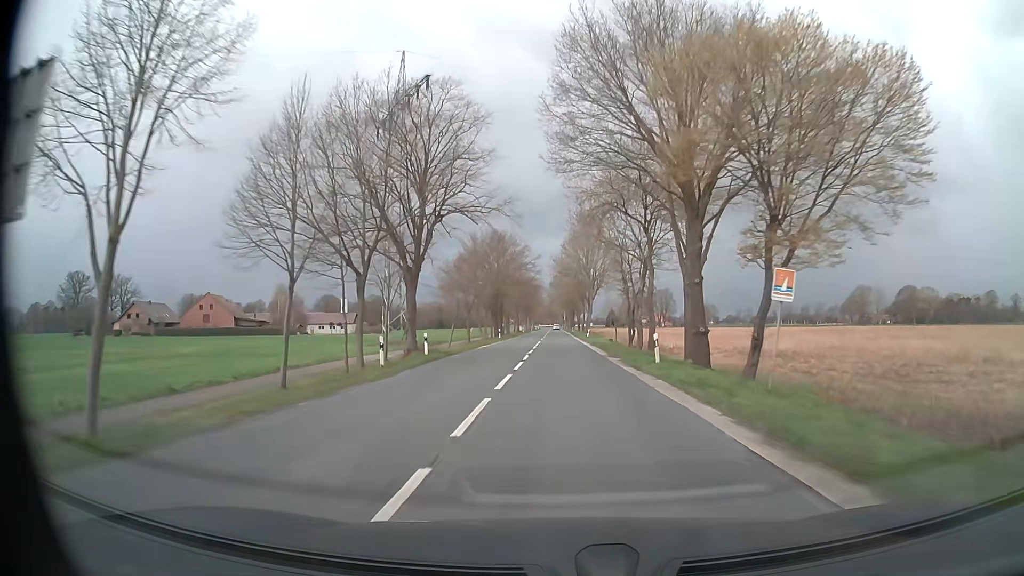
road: secondary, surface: asphalt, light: Day
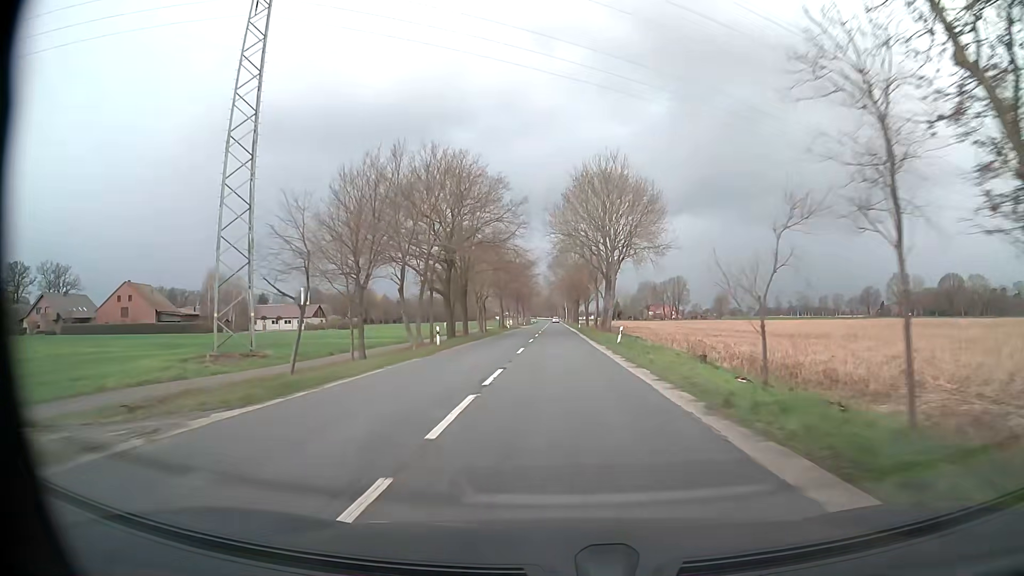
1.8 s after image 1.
(0.0, +37.1) m; 0°
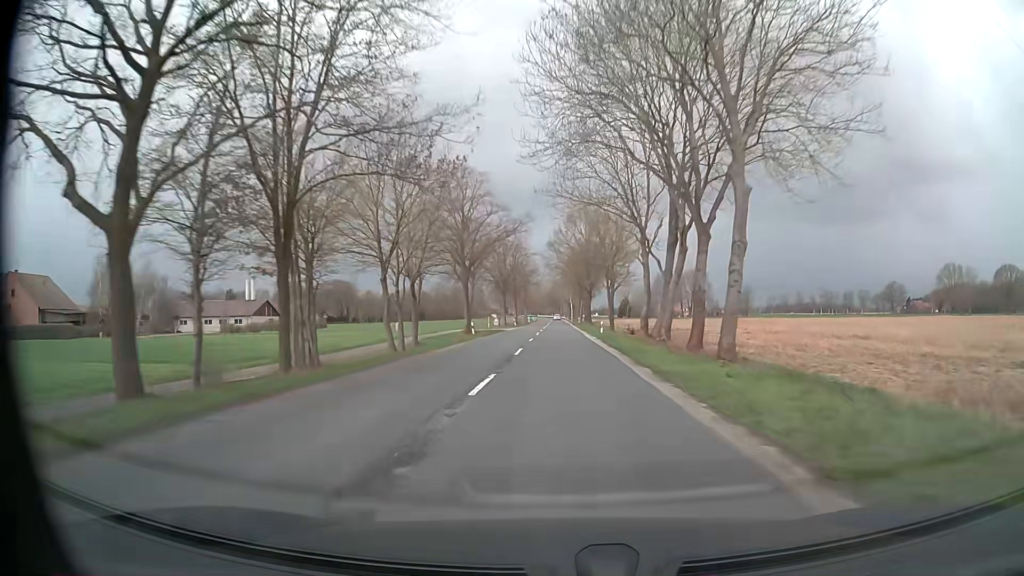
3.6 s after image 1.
(+0.2, +38.6) m; 0°
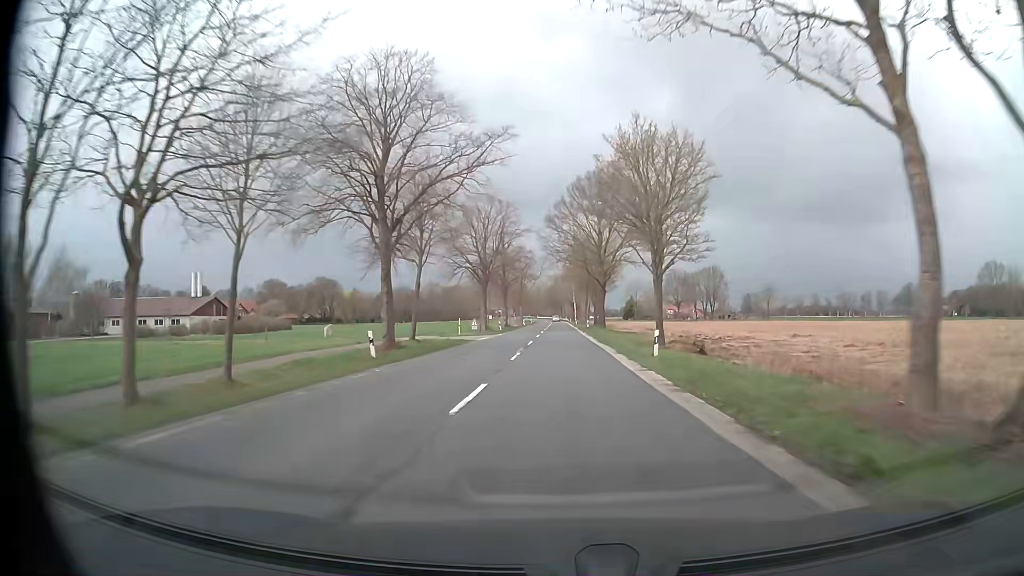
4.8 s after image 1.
(-0.1, +26.2) m; 0°
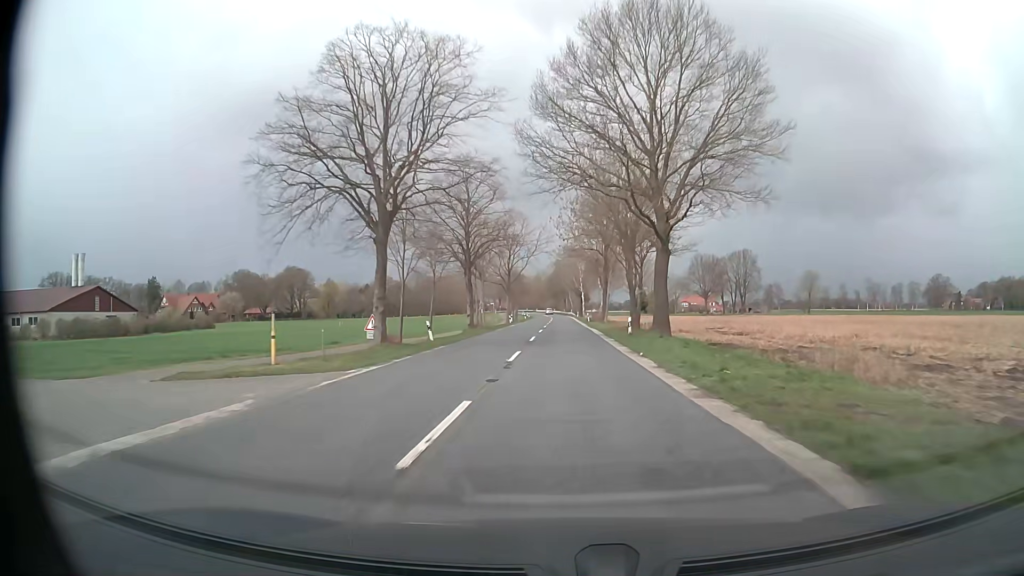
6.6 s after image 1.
(0.0, +39.7) m; 0°
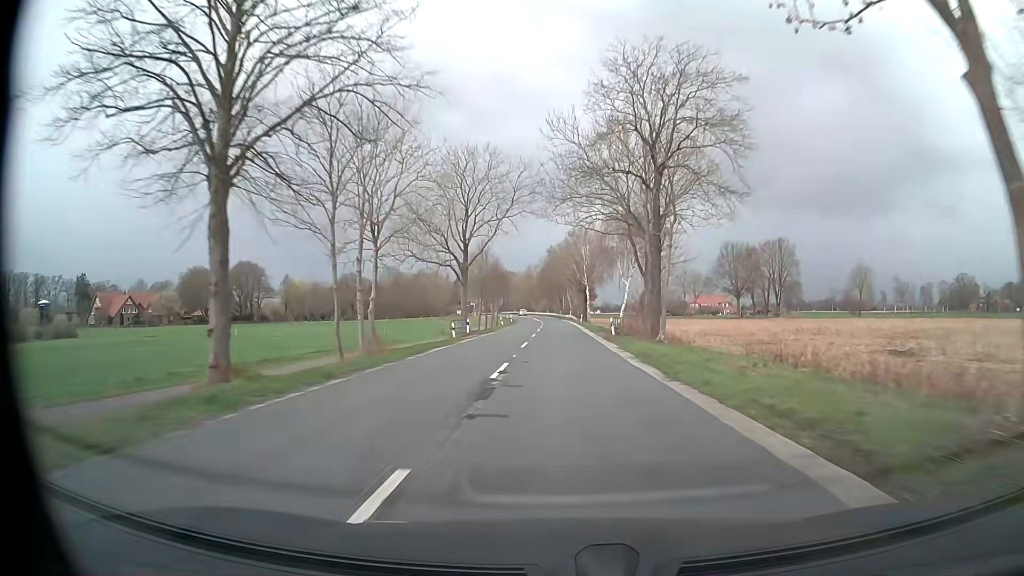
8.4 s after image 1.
(0.0, +40.1) m; 0°
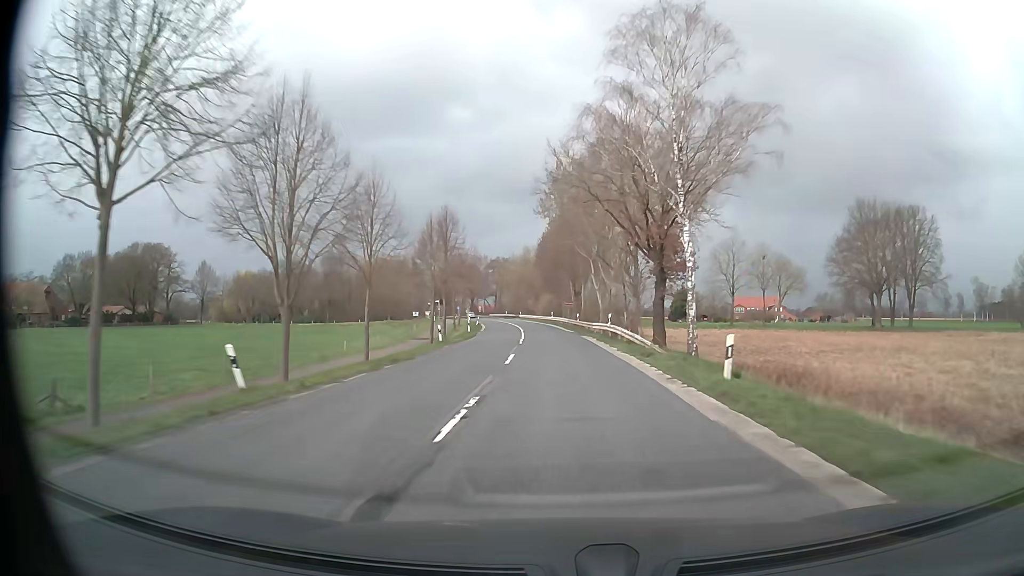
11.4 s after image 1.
(-0.1, +67.0) m; -1°
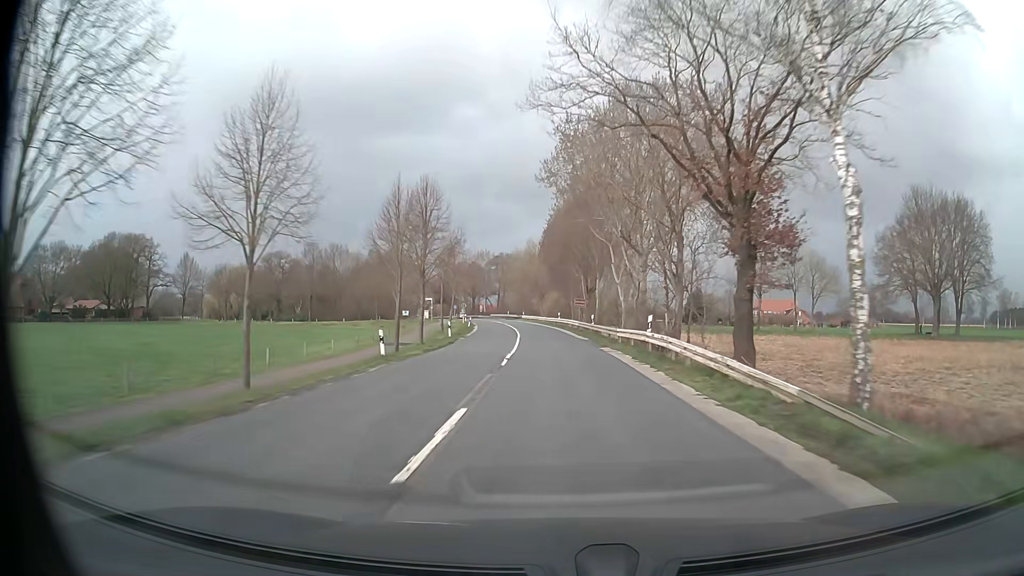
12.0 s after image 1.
(-0.1, +13.3) m; -1°
(0, +10) (0, +20) (0, +30) (-1, +40) (-1, +50) (-2, +60) (-3, +70) (-4, +80) (-6, +90) (-7, +100) m
